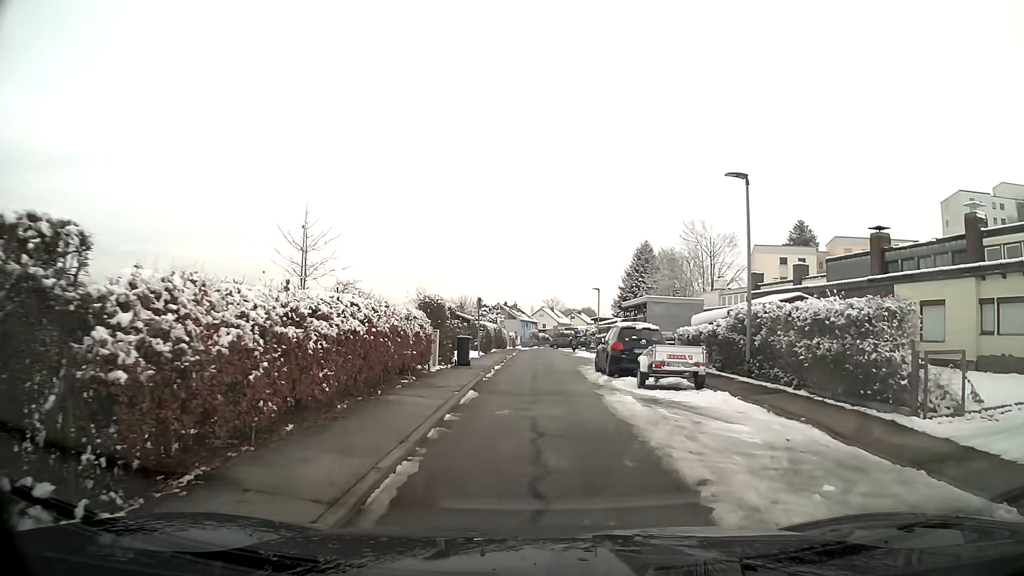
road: residential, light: Day
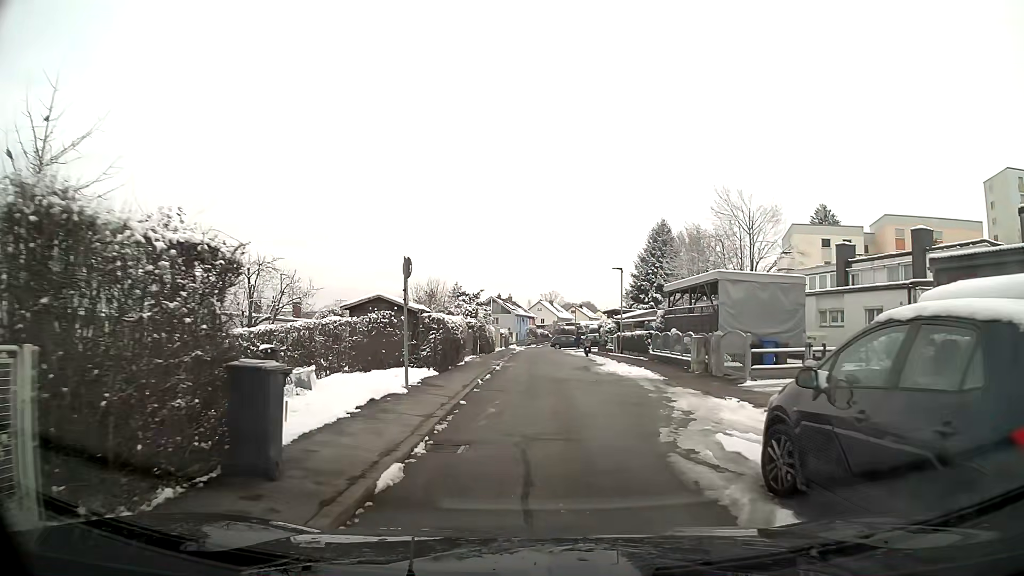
(+0.1, +16.2) m; 0°
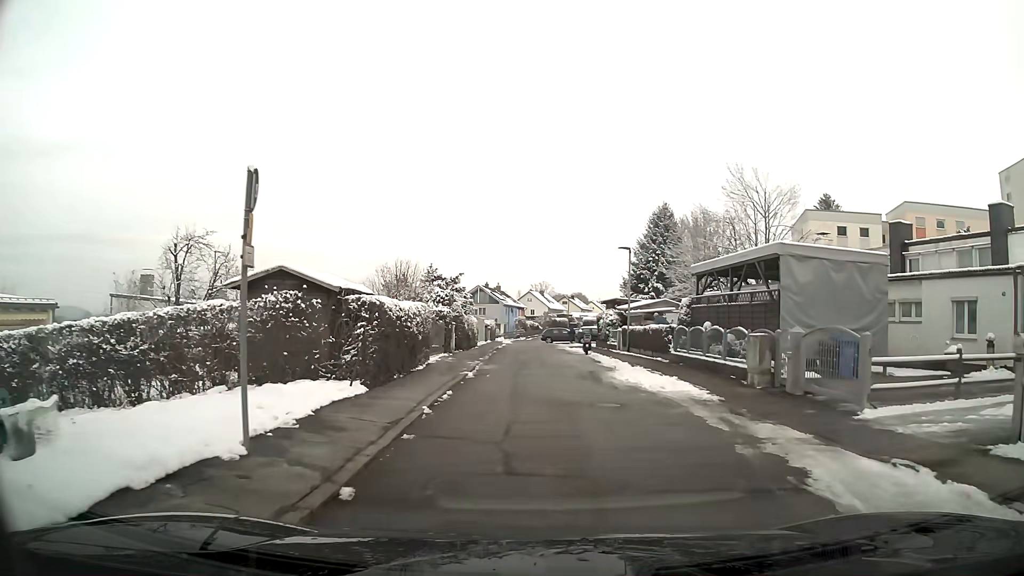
(0.0, +7.1) m; +1°
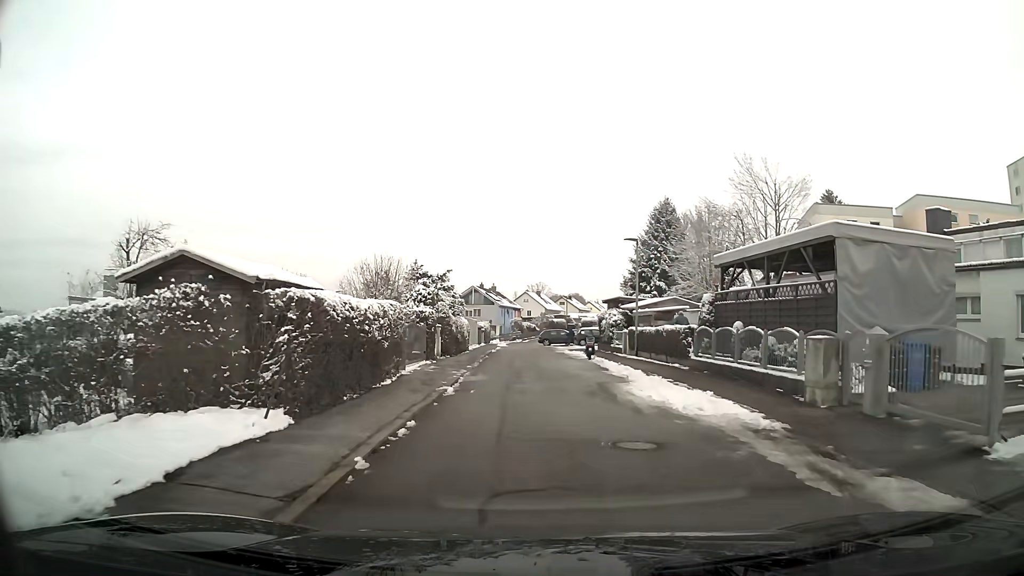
(0.0, +3.7) m; 0°
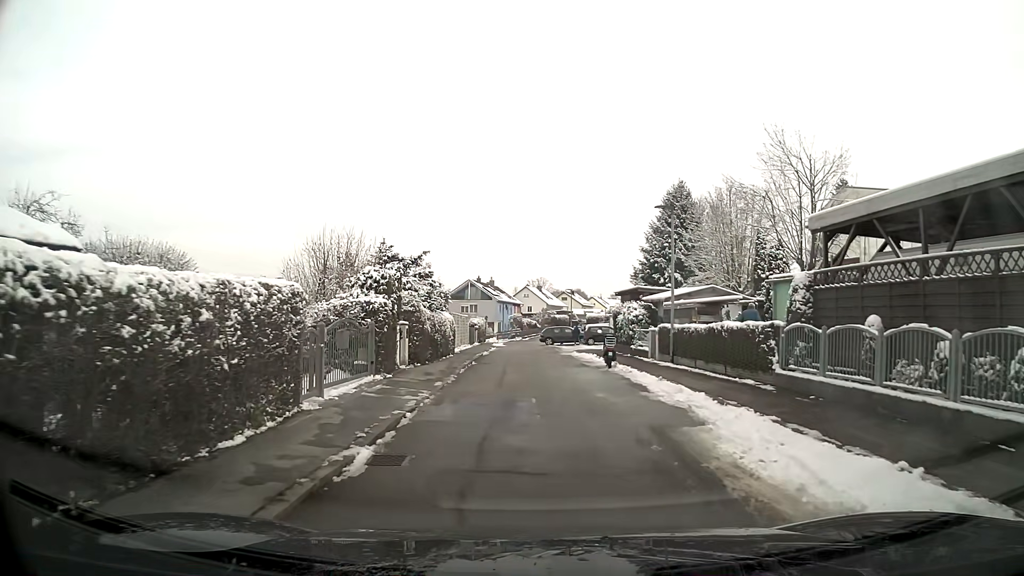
(0.0, +7.5) m; 0°
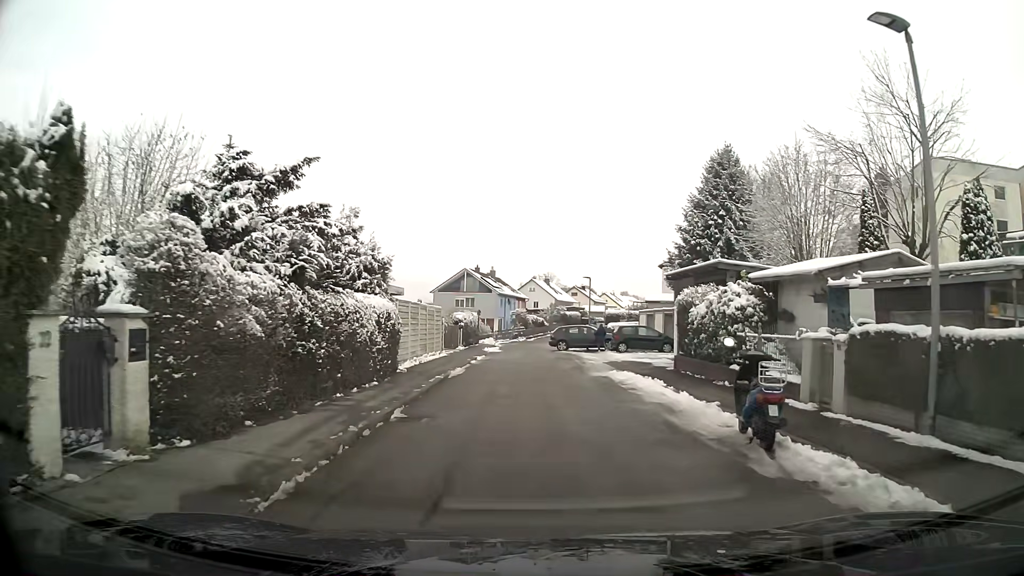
(-0.1, +14.7) m; 0°
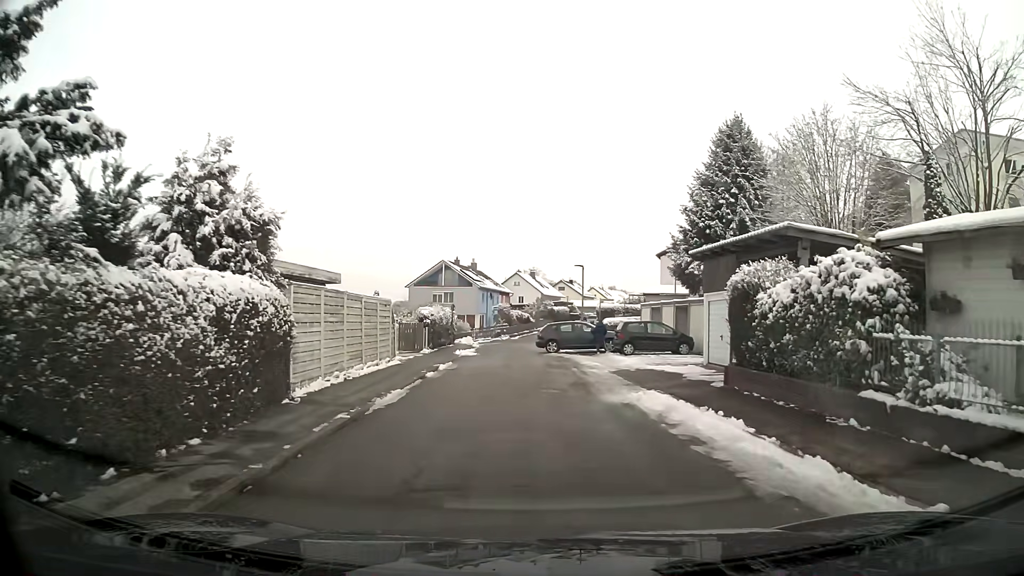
(+0.1, +7.2) m; +1°
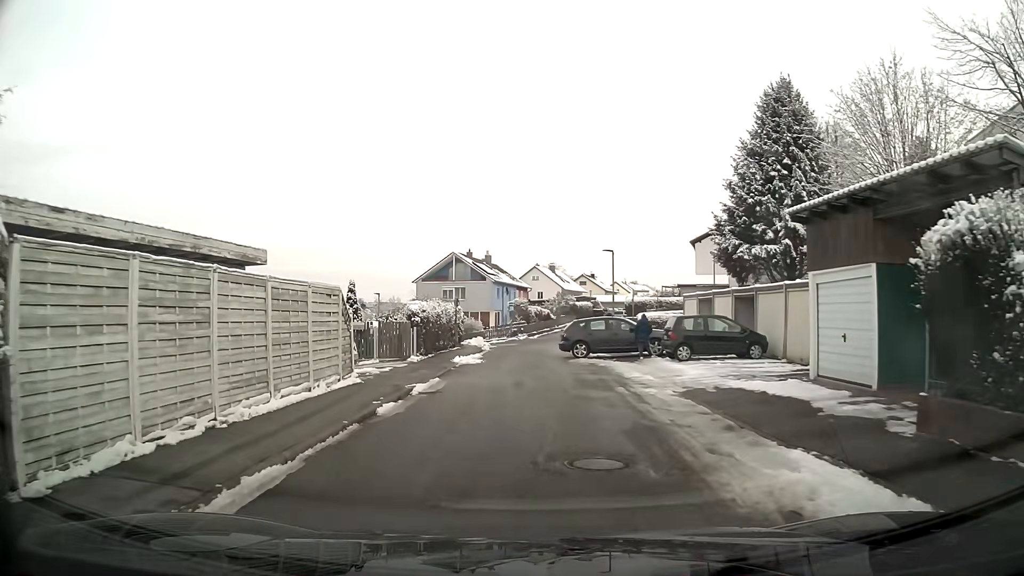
(-0.1, +7.1) m; -3°
(0, +10) (-1, +20) (0, +30) (+2, +40) (-2, +48) (-11, +53) (-19, +60) (-25, +67) (-31, +75) (-36, +84) m
